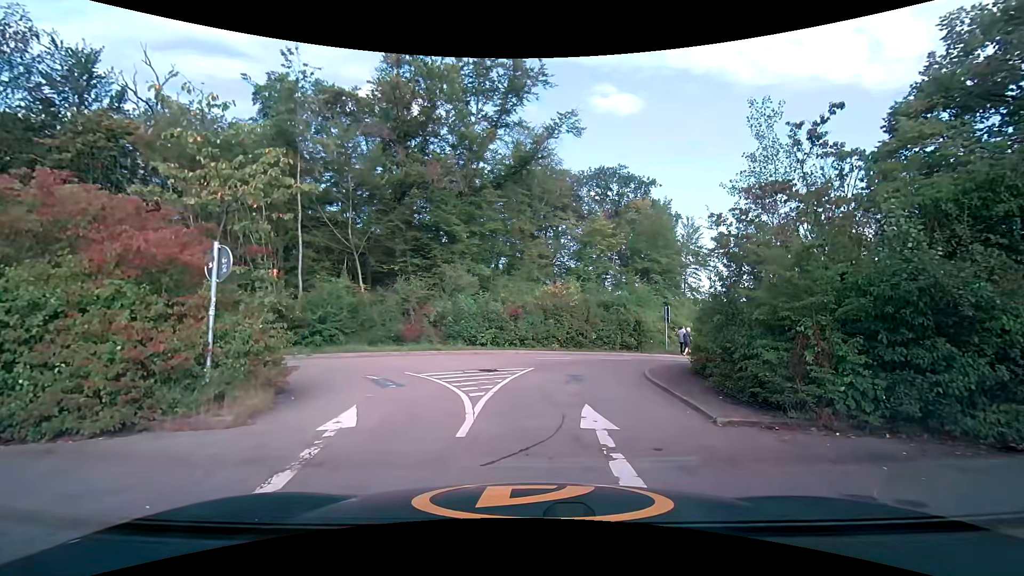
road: service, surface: asphalt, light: Day
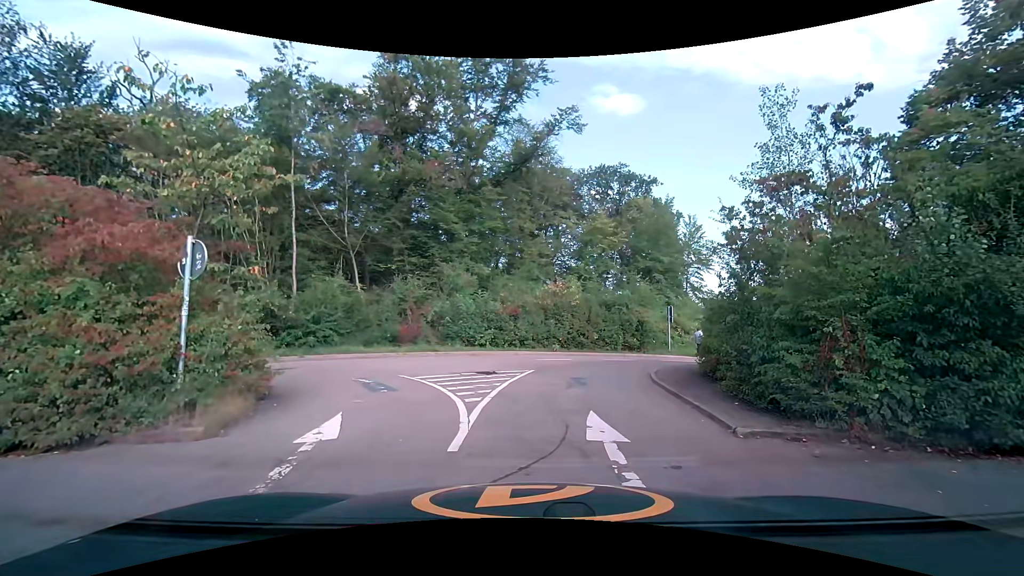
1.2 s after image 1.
(0.0, +0.6) m; 0°
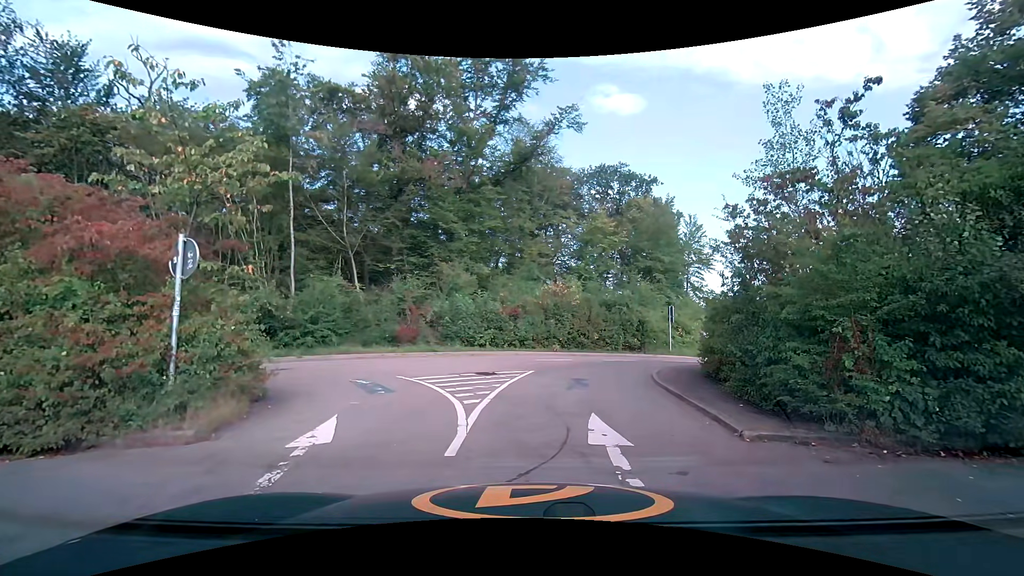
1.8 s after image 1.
(0.0, +0.2) m; 0°
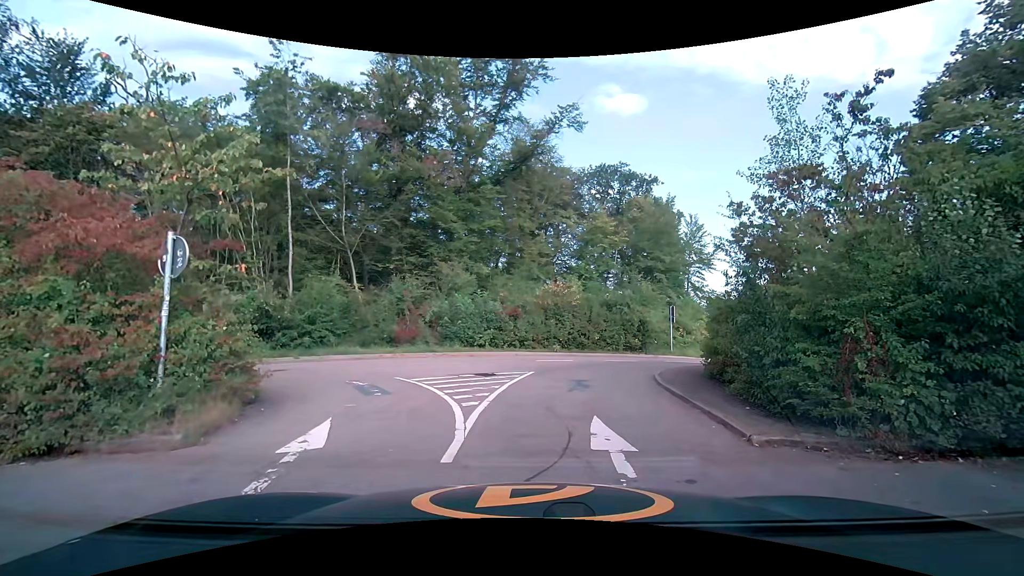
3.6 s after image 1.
(0.0, +0.2) m; 0°
